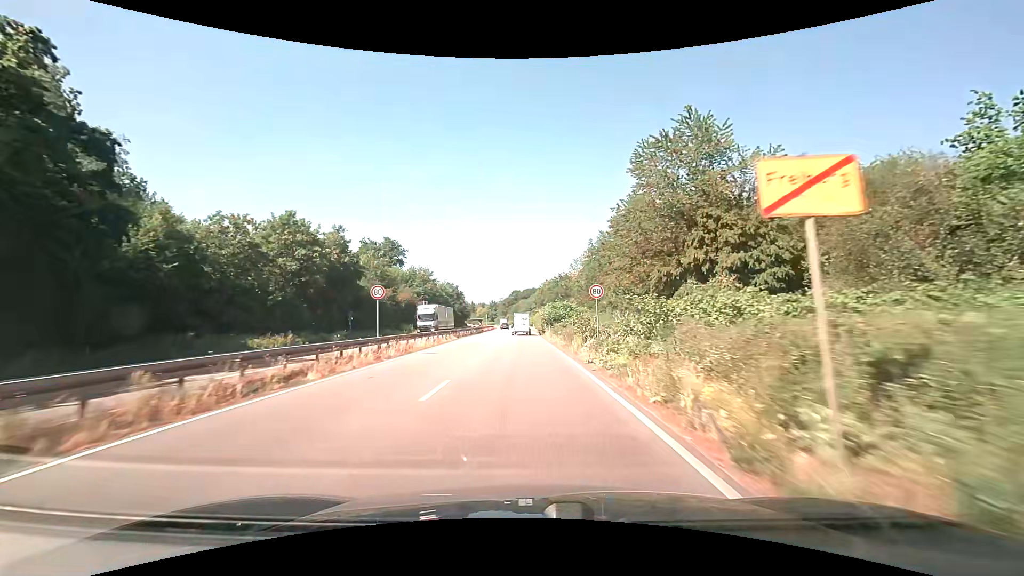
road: trunk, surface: asphalt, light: Day
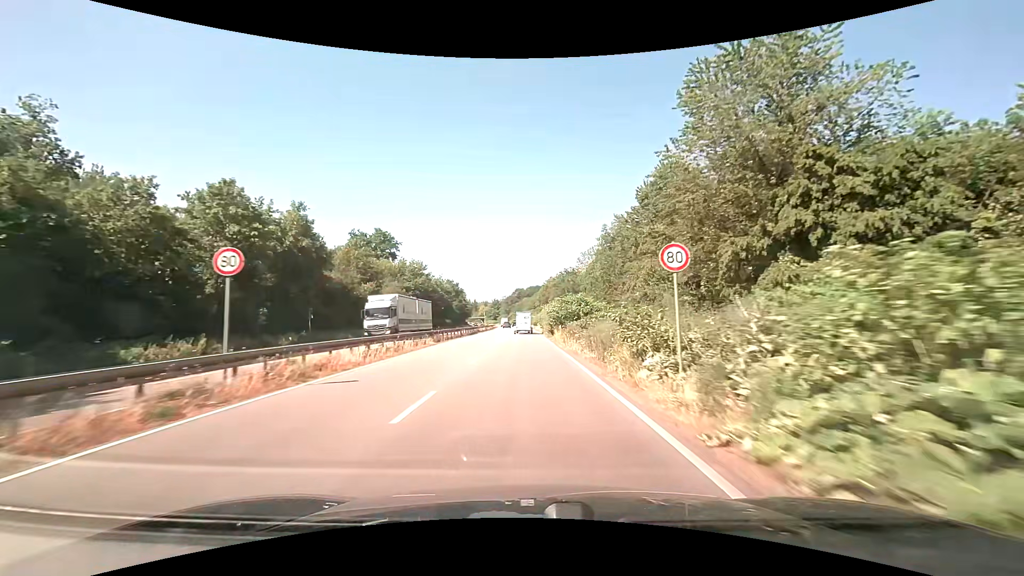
(-0.1, +11.1) m; 0°
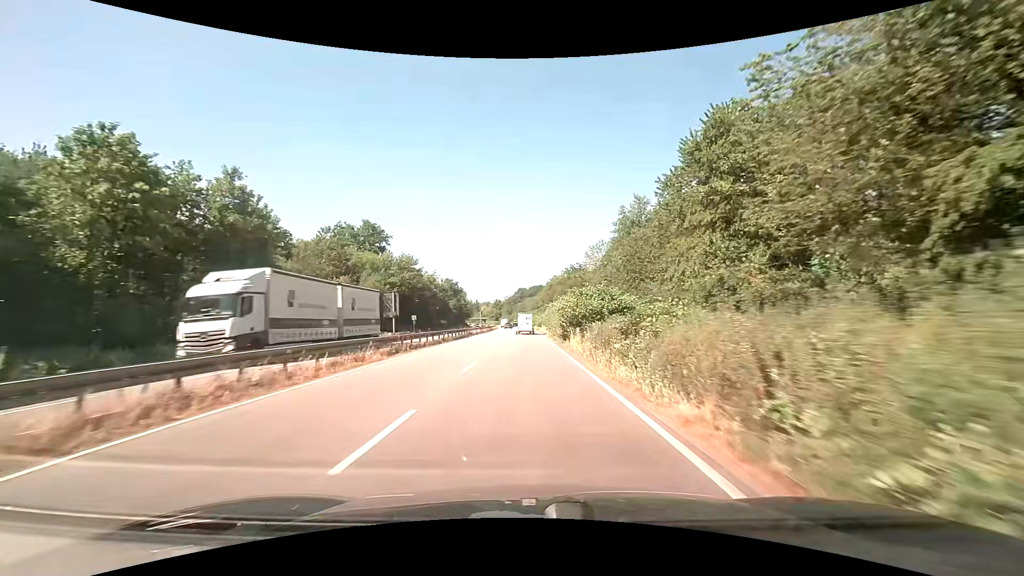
(0.0, +11.2) m; 0°
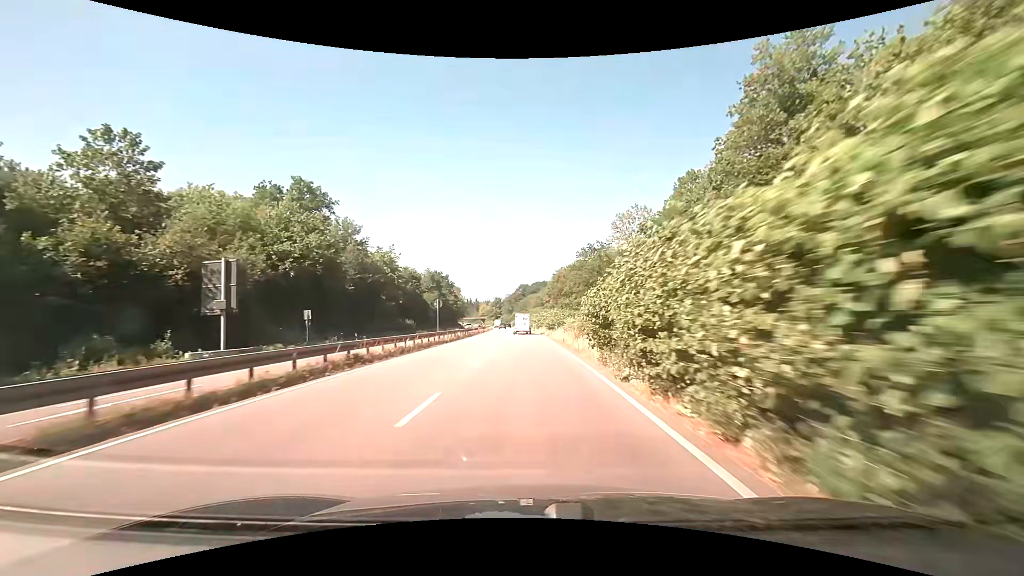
(-0.1, +34.3) m; -1°
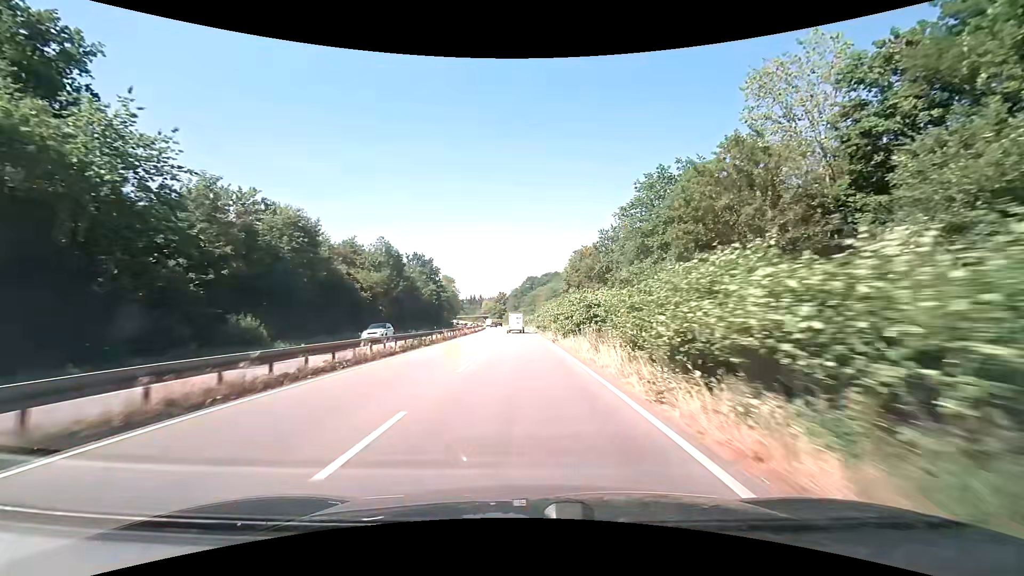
(0.0, +47.3) m; -1°
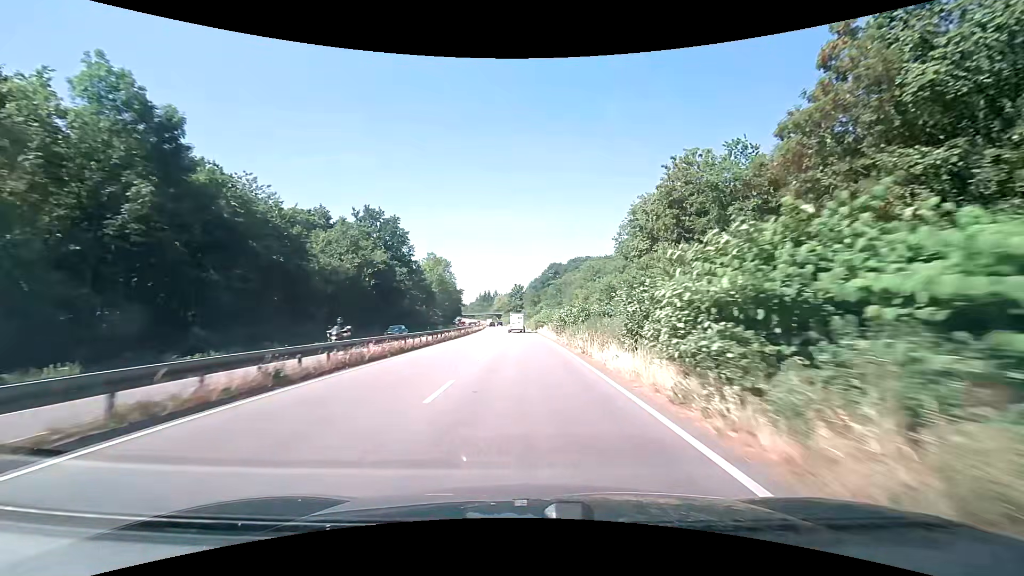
(-1.3, +59.3) m; -2°
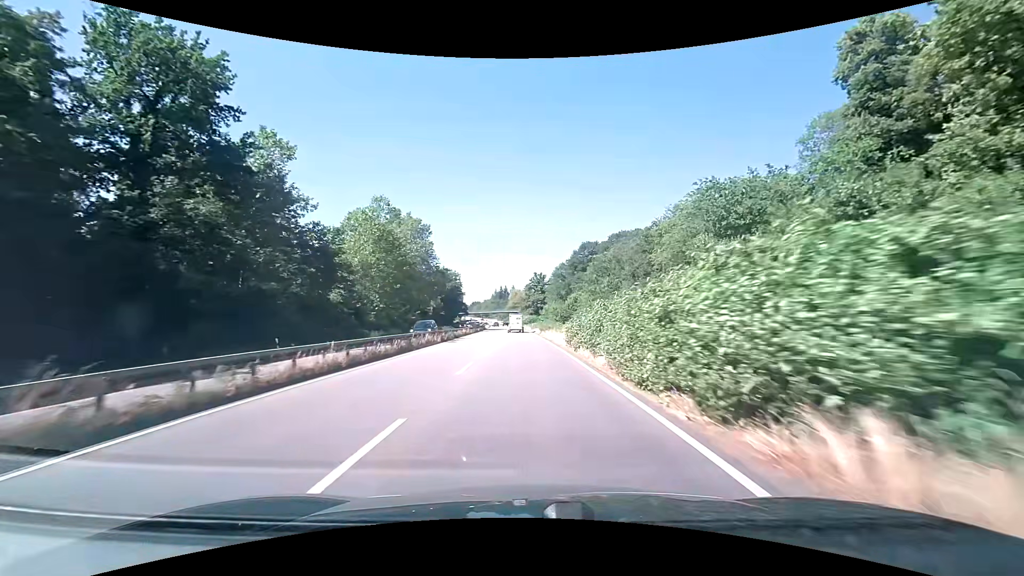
(-1.2, +58.6) m; -2°
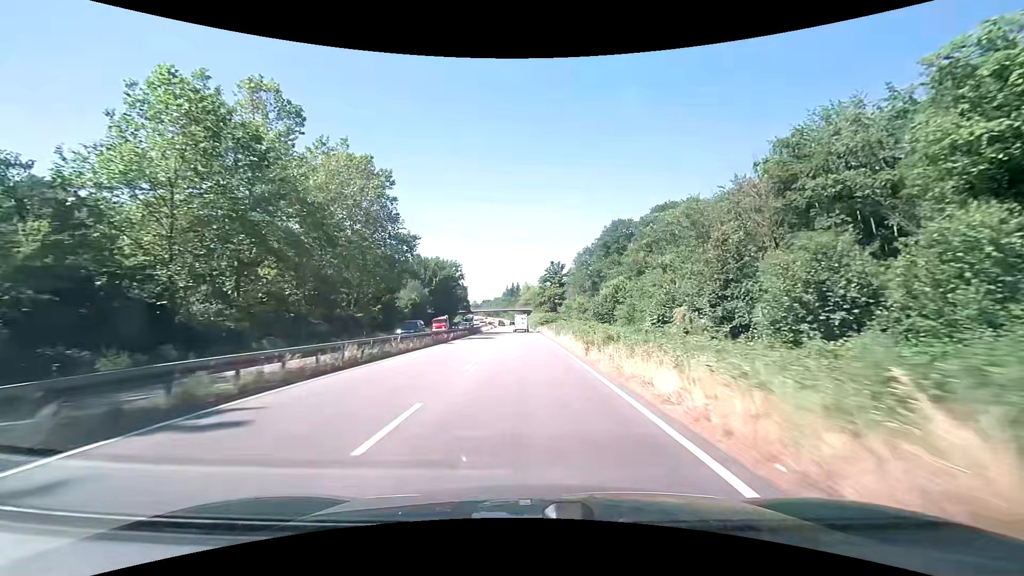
(-0.5, +34.9) m; -2°
(0, +10) (0, +20) (0, +30) (0, +40) (0, +50) (-1, +60) (-1, +70) (-1, +80) (-1, +90) (-2, +100) m
